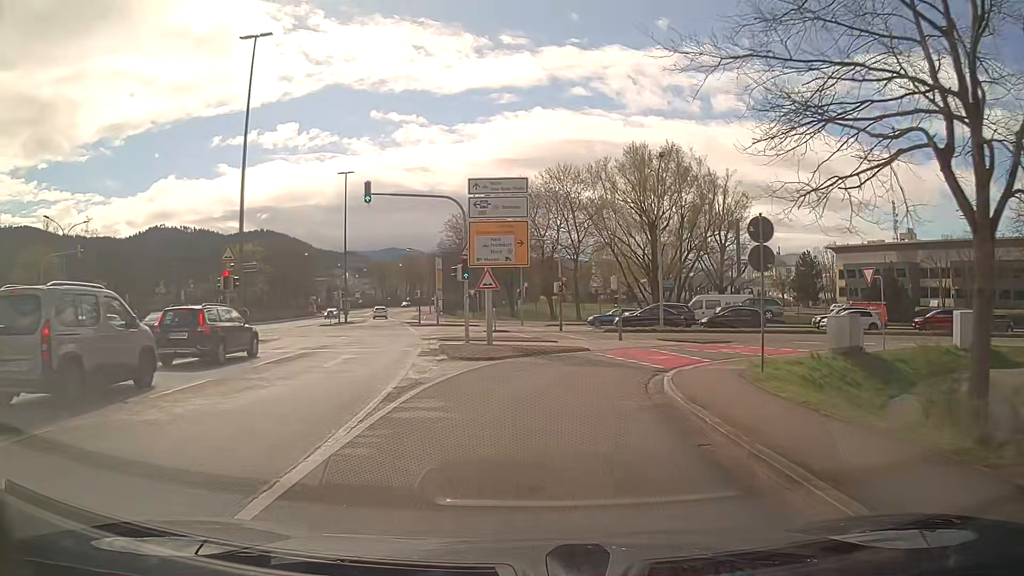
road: primary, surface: asphalt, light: Day
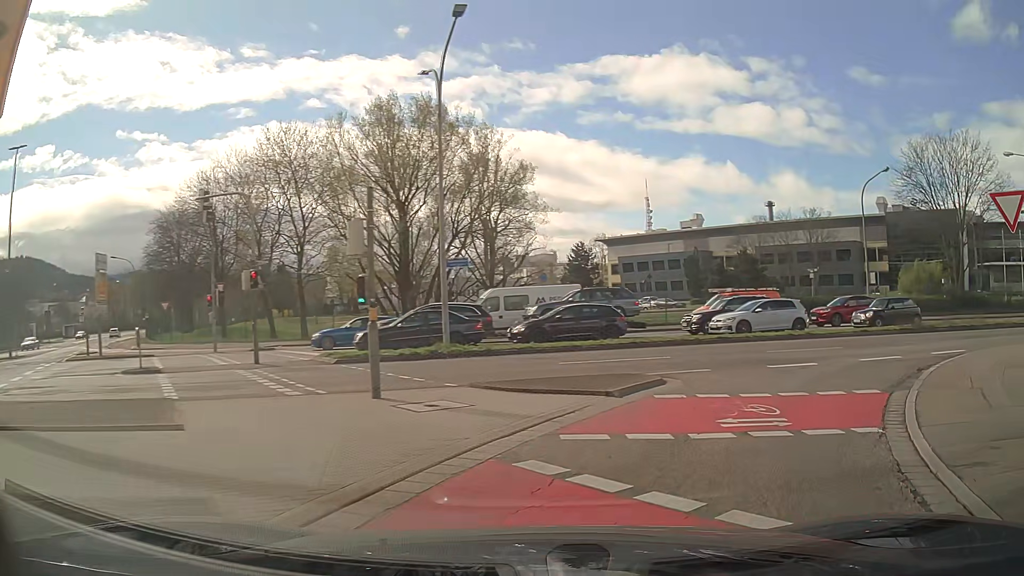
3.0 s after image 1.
(+1.5, +18.7) m; +22°
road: primary_link
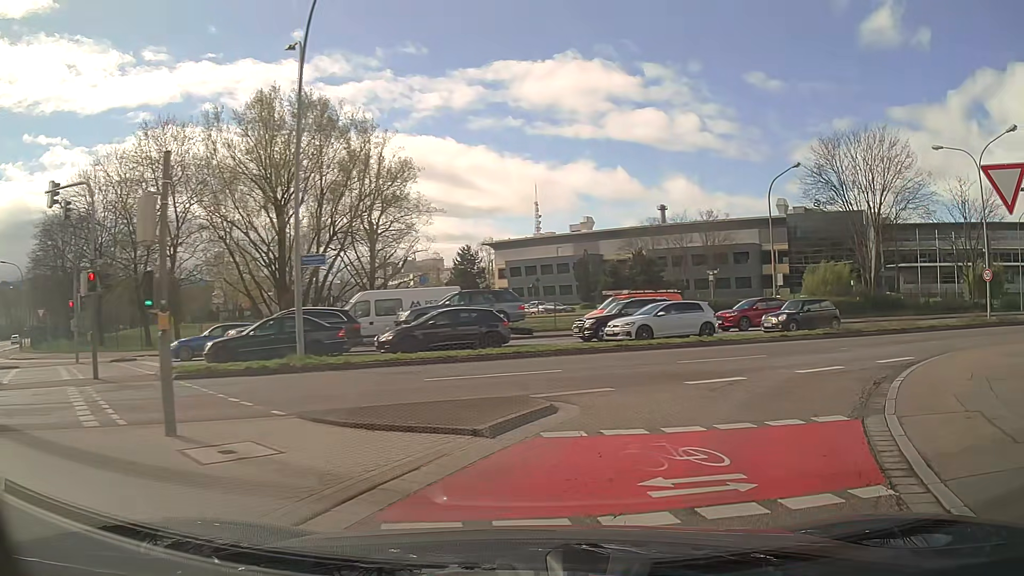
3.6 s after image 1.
(+0.2, +3.0) m; +9°
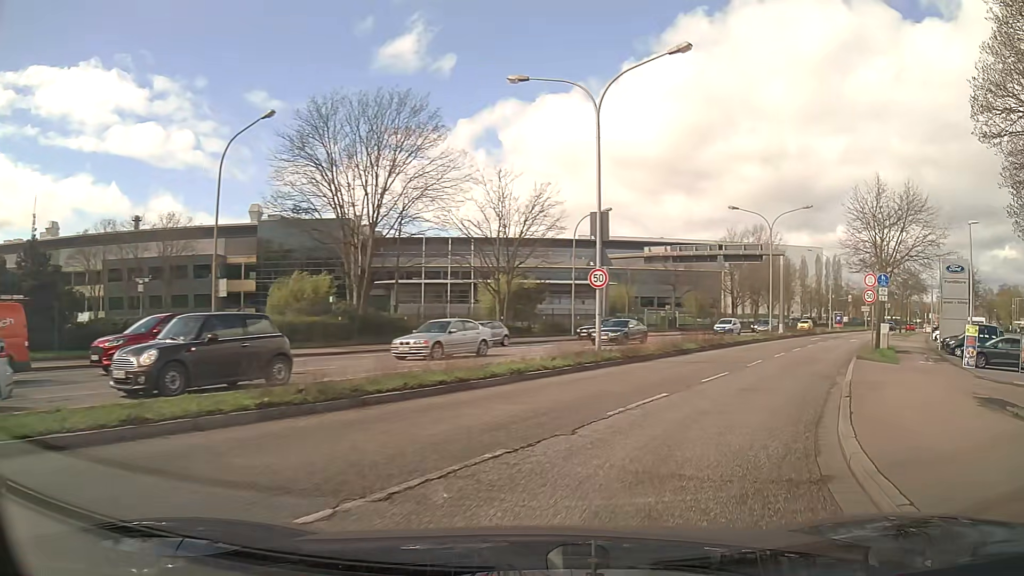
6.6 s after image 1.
(+5.9, +14.8) m; +45°
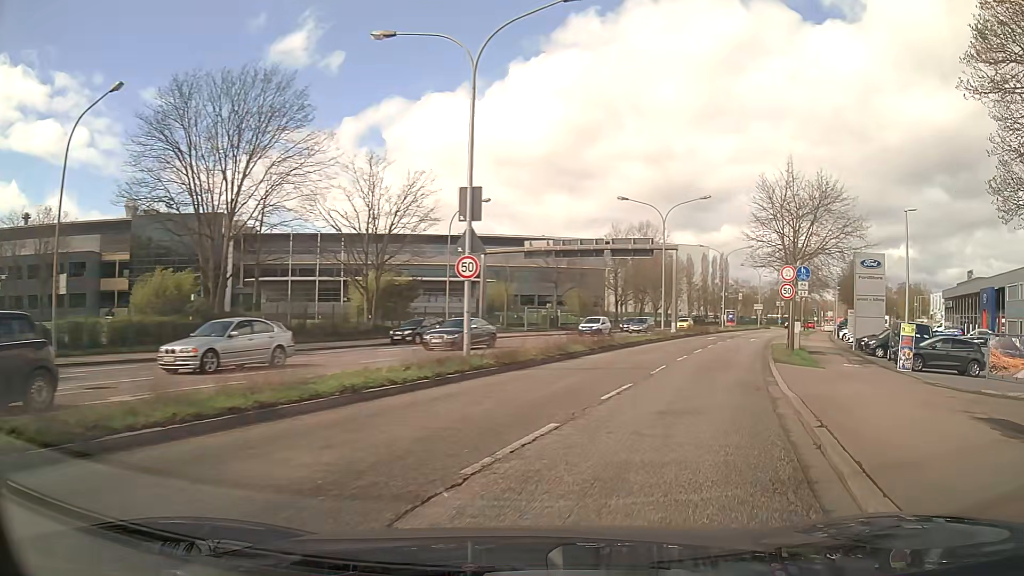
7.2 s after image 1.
(+0.3, +3.9) m; +9°
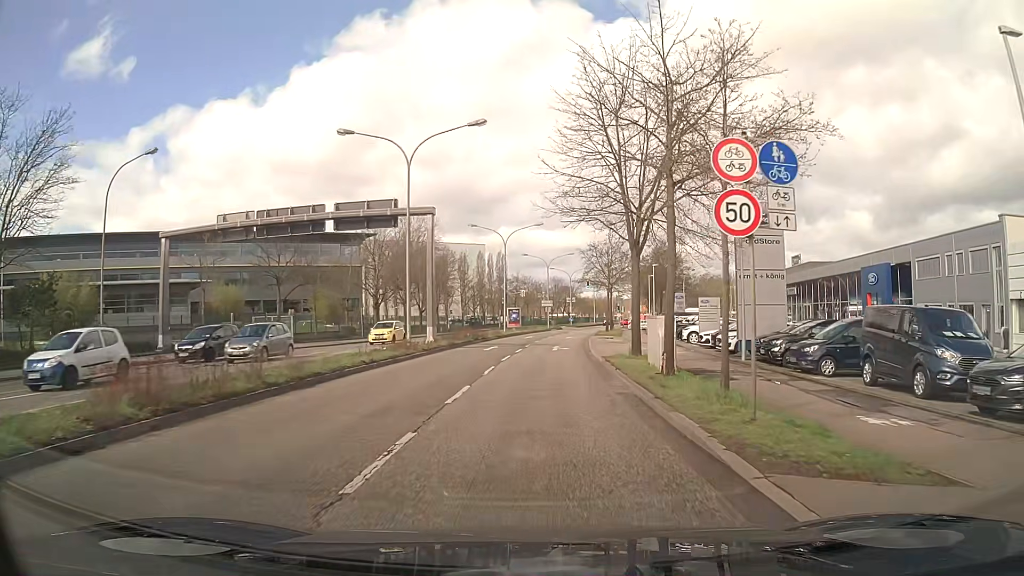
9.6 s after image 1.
(+4.6, +18.0) m; +20°
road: primary
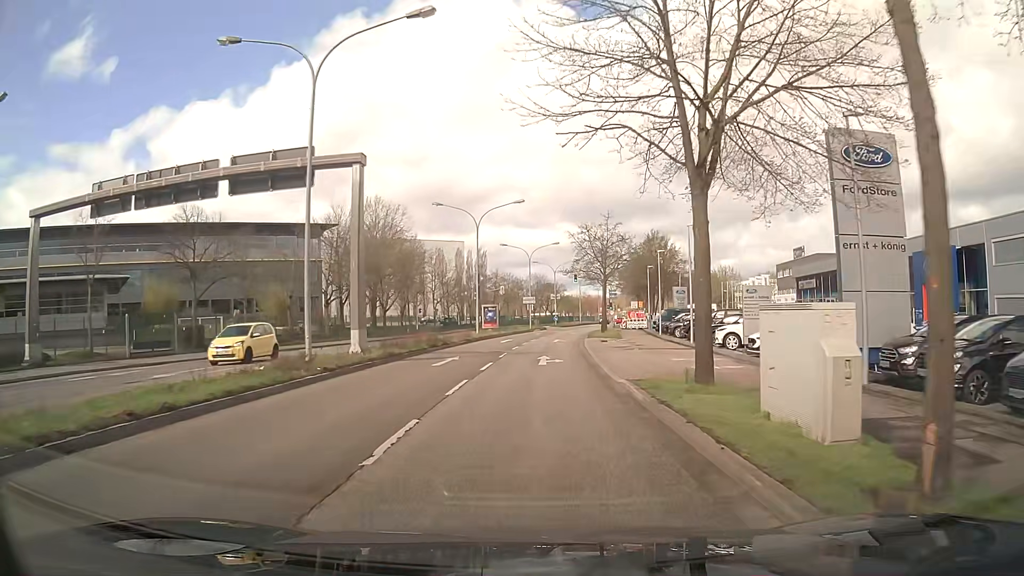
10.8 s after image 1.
(+0.1, +11.1) m; +2°
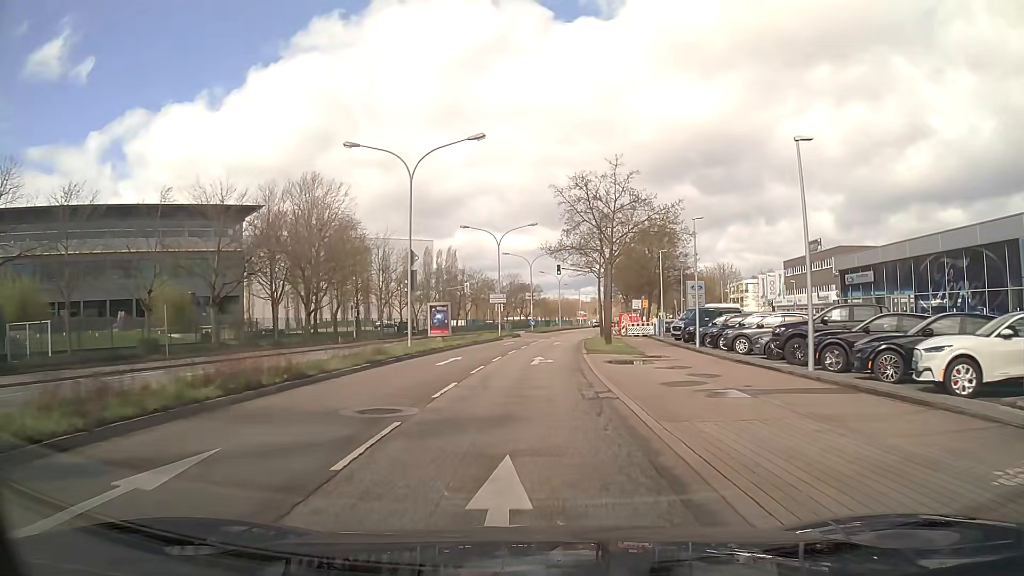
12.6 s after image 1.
(+0.3, +18.2) m; +1°
(0, +10) (0, +20) (+1, +30) (+2, +40) (+3, +50) (+4, +60) (+5, +70) (+6, +80) (+8, +90) (+9, +99) m
